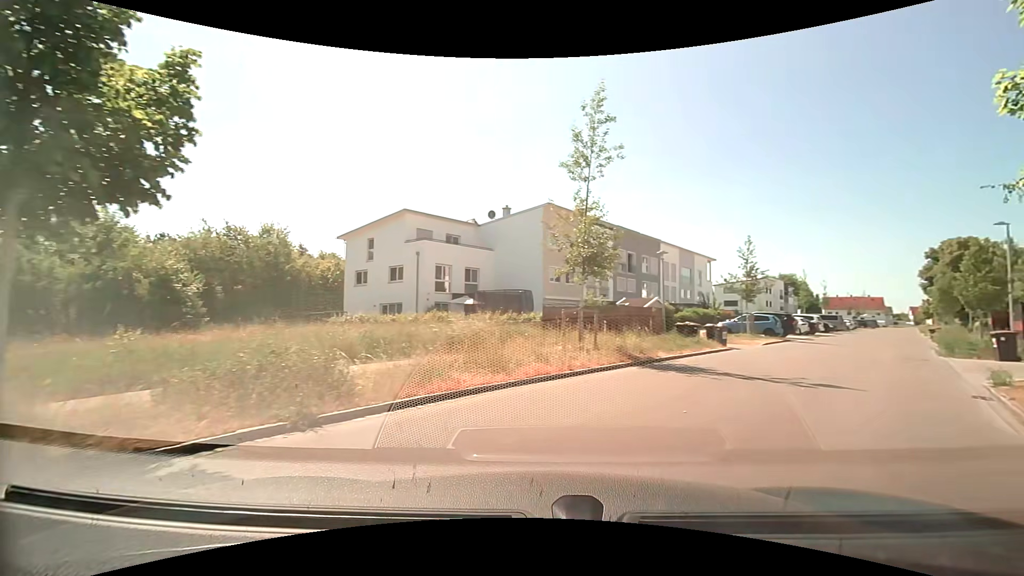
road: residential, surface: asphalt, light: Day
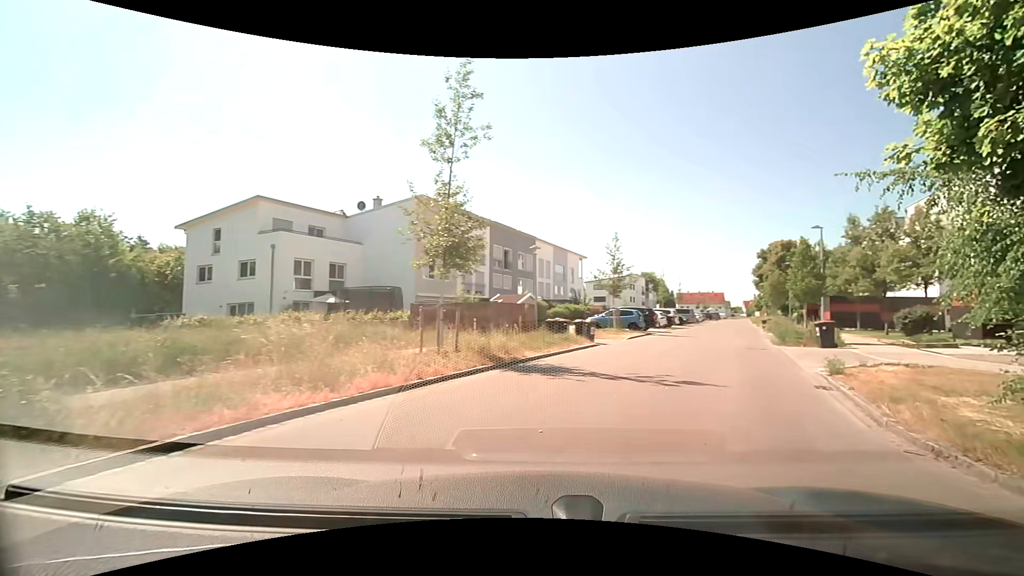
(+0.2, +1.7) m; +13°
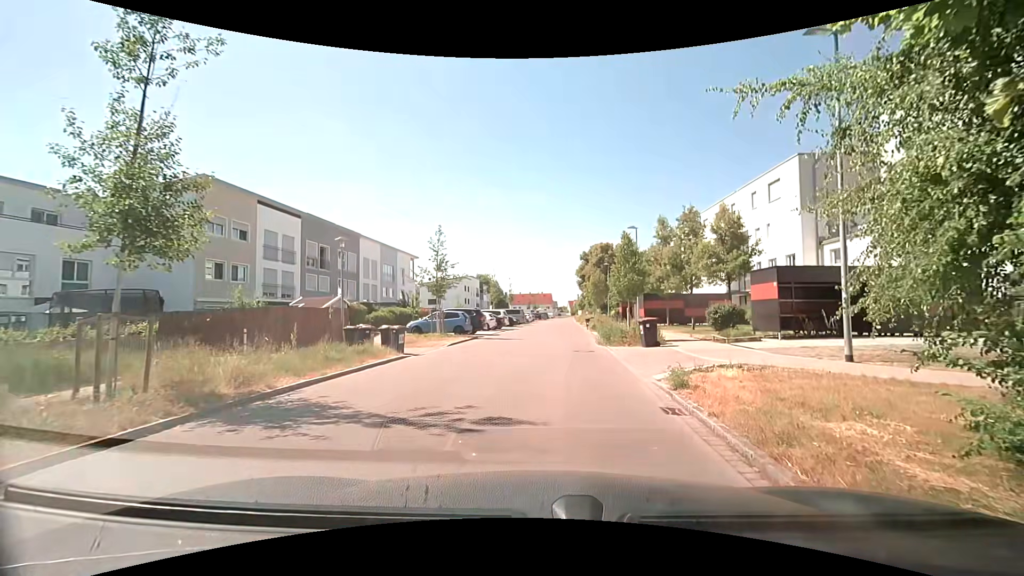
(+0.8, +3.9) m; +19°
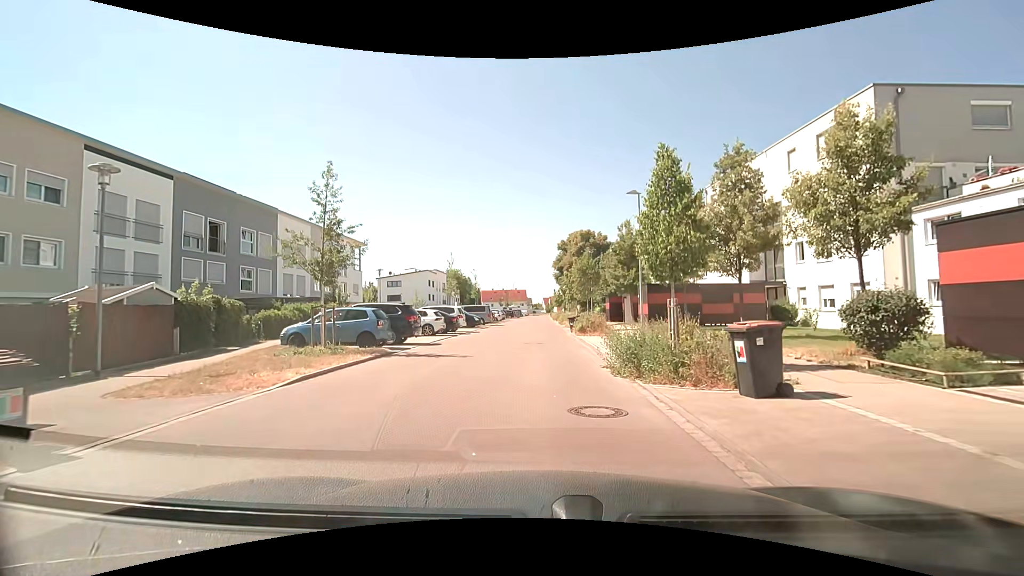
(+0.3, +11.7) m; +3°
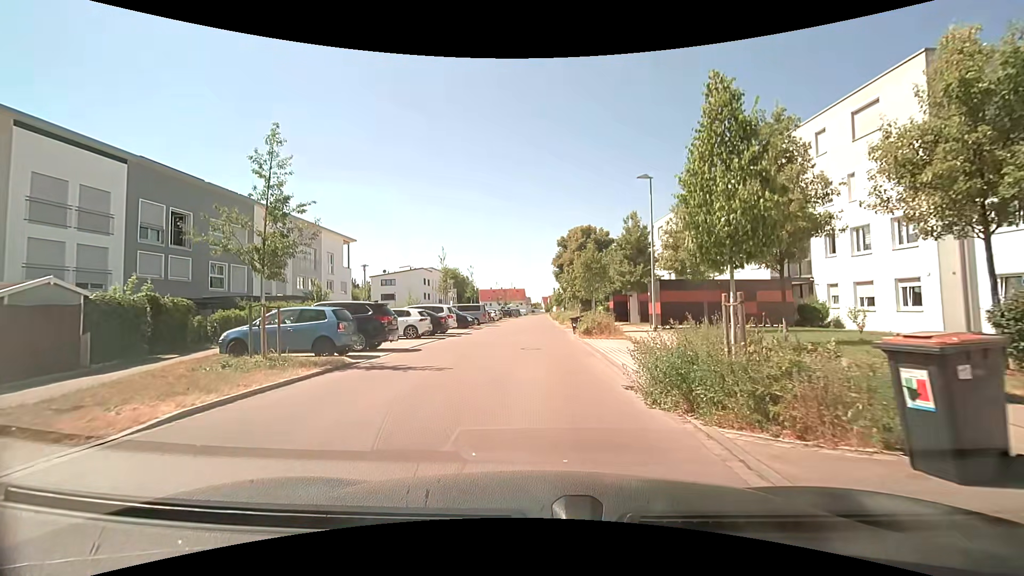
(0.0, +3.4) m; 0°
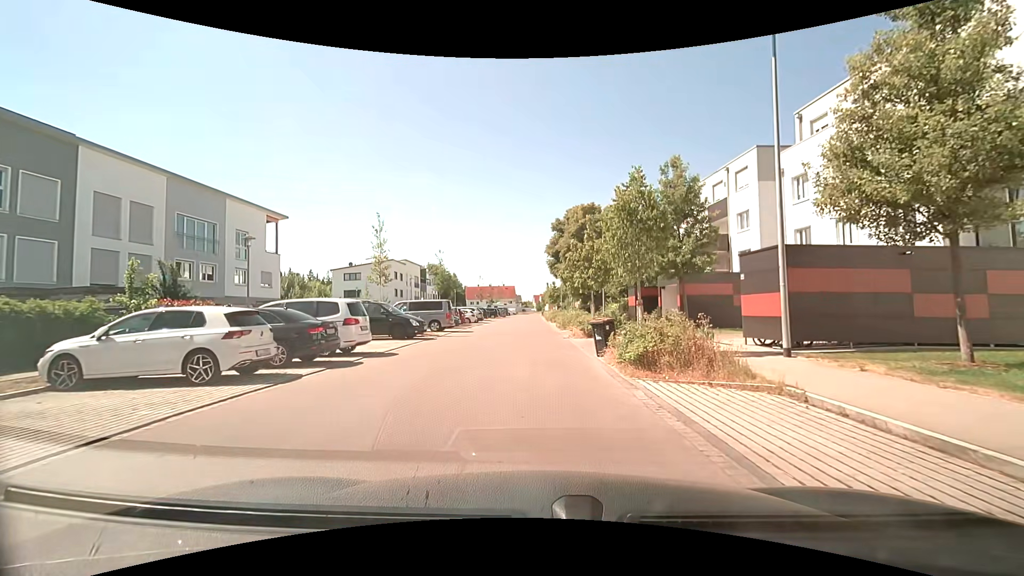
(+0.2, +14.5) m; +1°
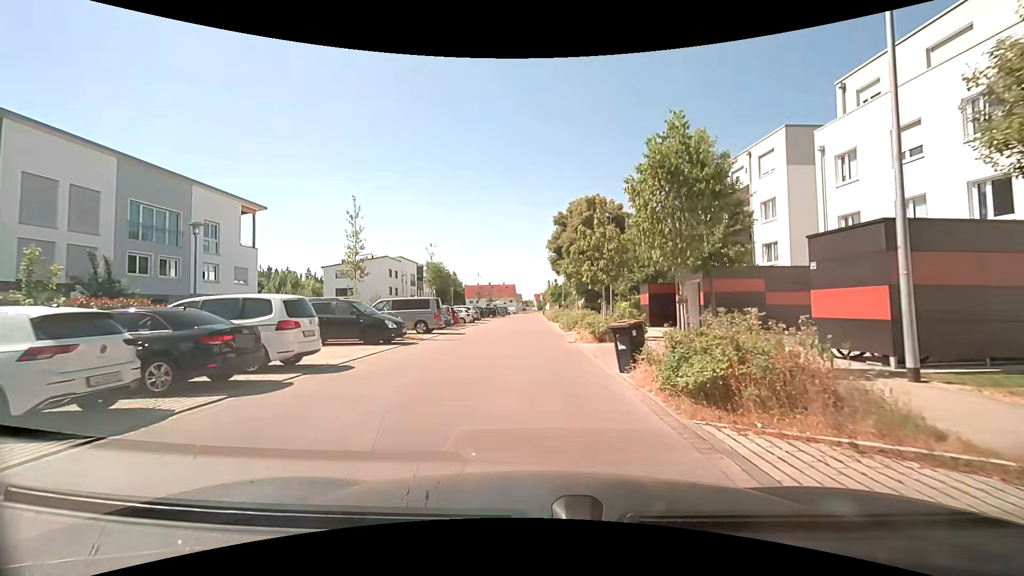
(0.0, +3.8) m; +1°
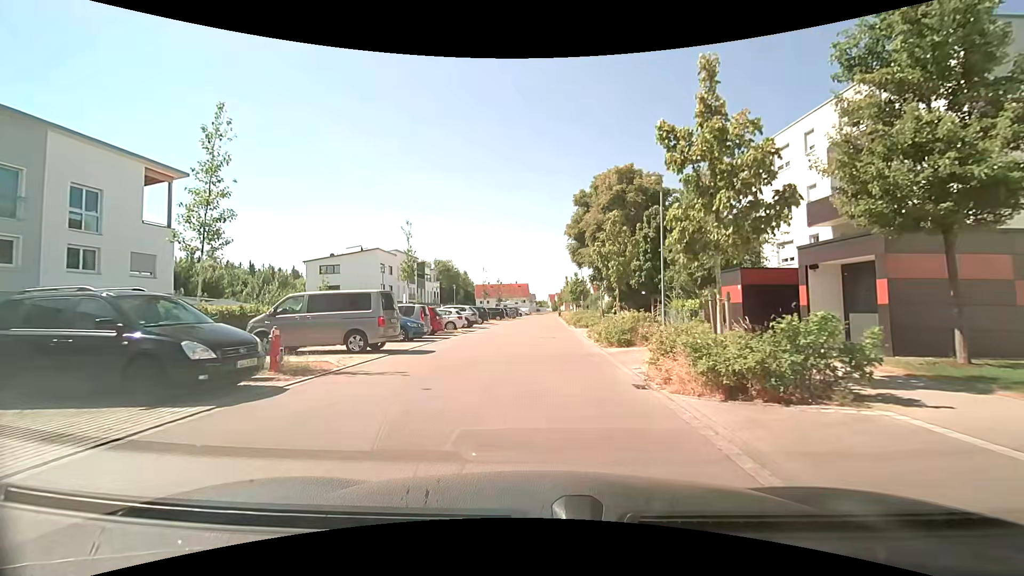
(-0.2, +11.4) m; -2°
(0, +10) (0, +20) (+1, +30) (+1, +40) (+1, +50) (+1, +60) (+1, +70) (+2, +80) (+2, +90) (+2, +100) m
